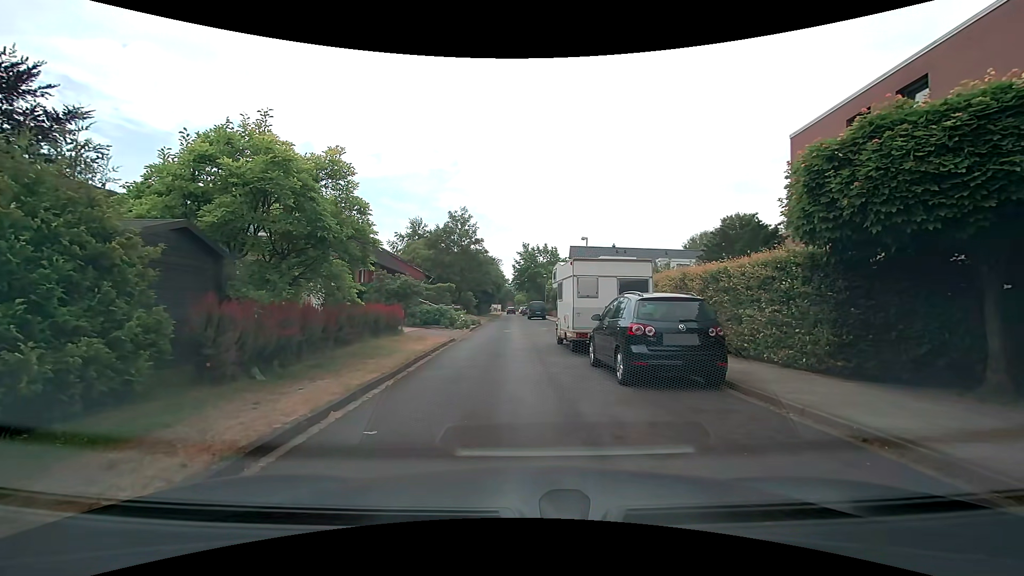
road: residential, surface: asphalt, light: Day
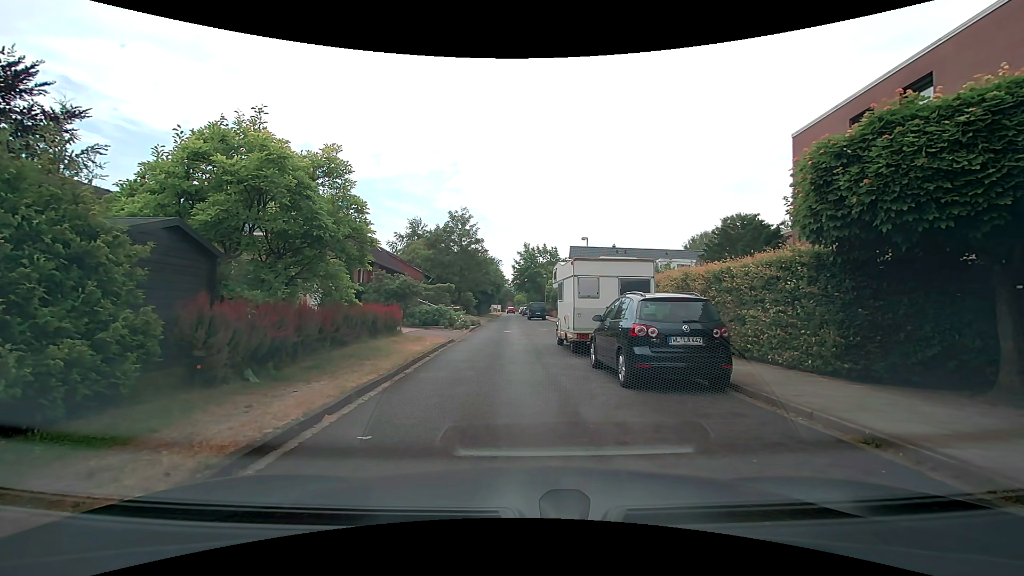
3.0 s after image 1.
(0.0, +0.3) m; 0°
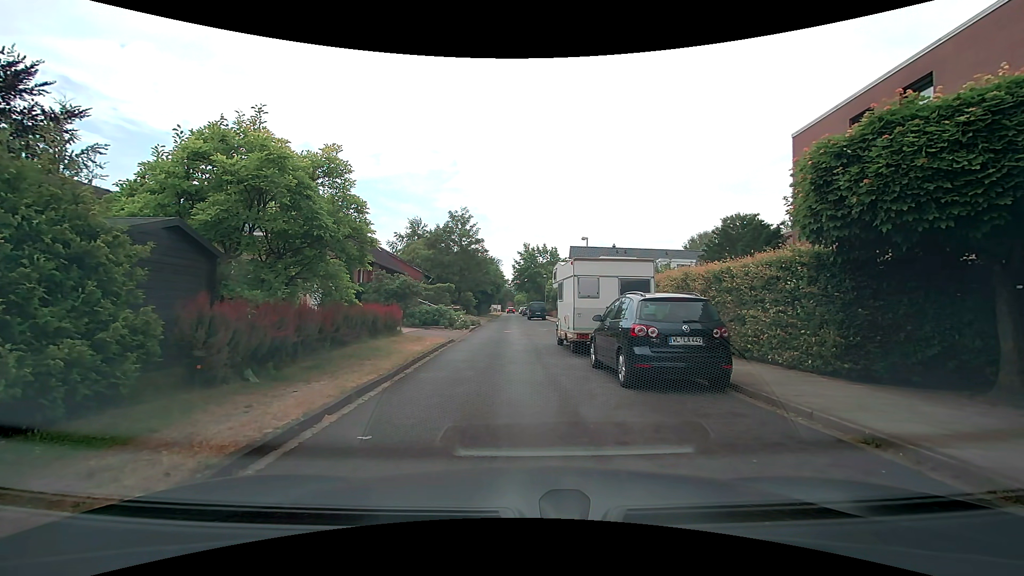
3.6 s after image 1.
(0.0, 0.0) m; 0°
